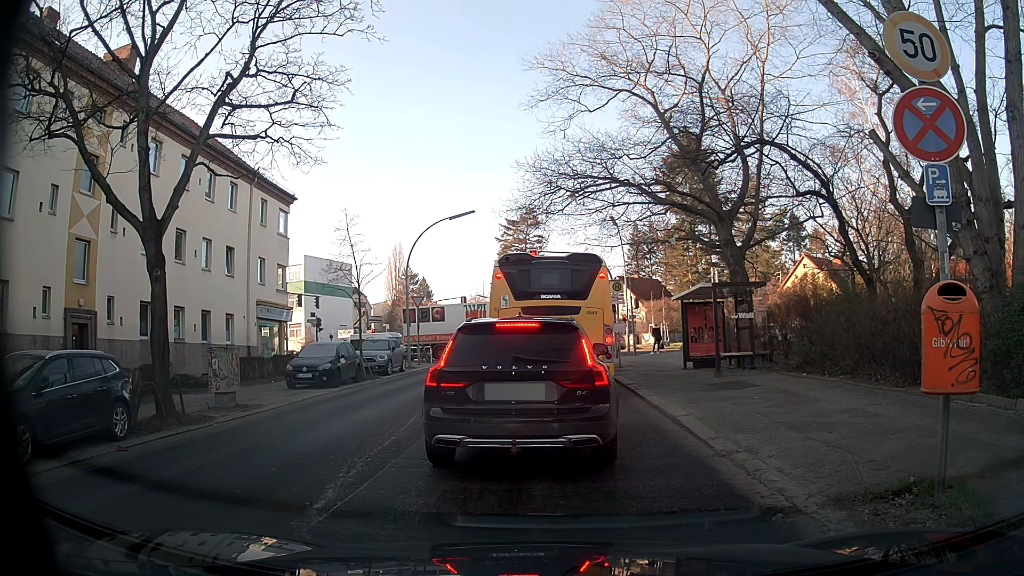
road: tertiary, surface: asphalt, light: Day
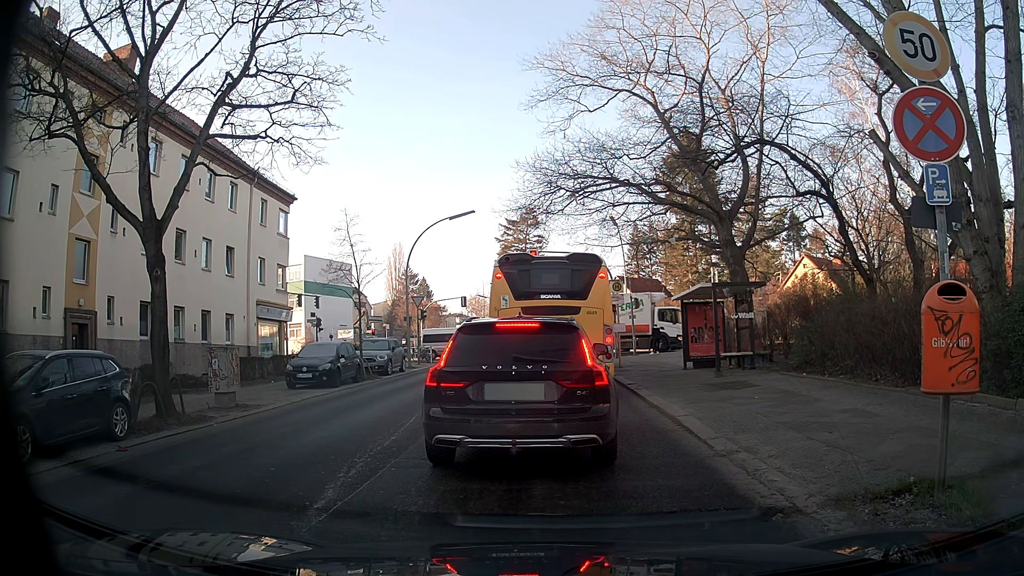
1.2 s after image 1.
(0.0, 0.0) m; 0°
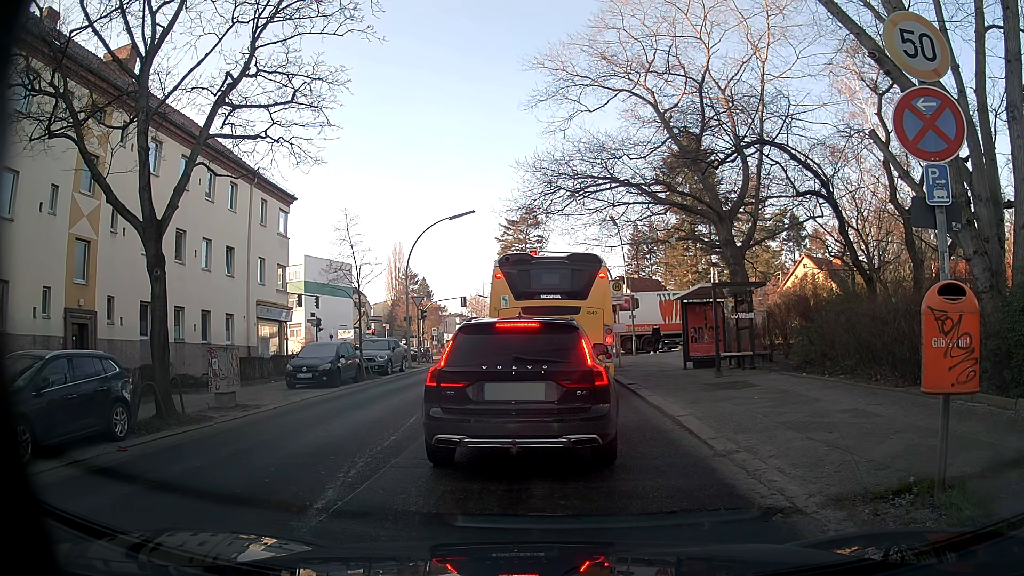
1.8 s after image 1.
(0.0, 0.0) m; 0°
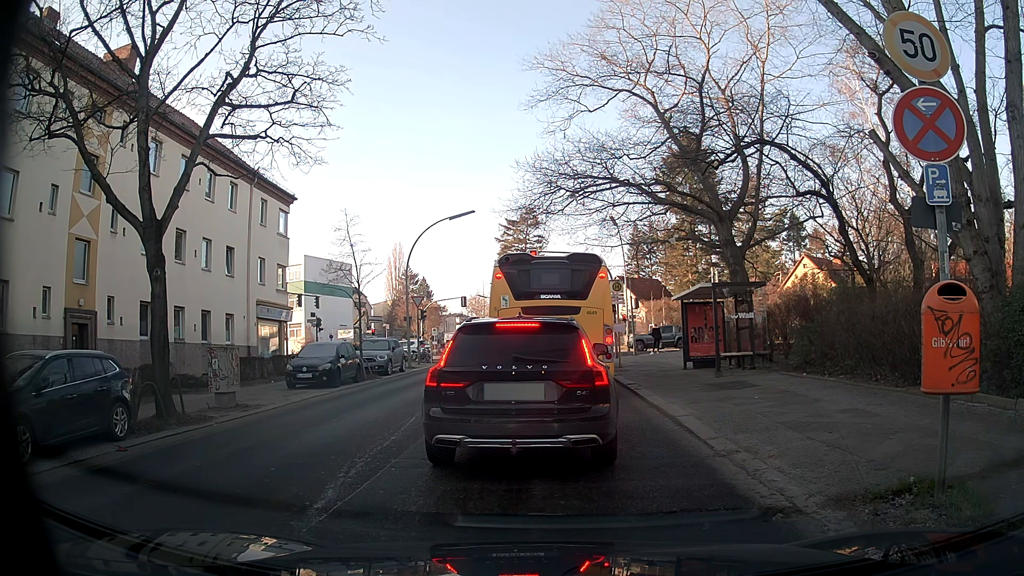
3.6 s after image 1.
(0.0, 0.0) m; 0°
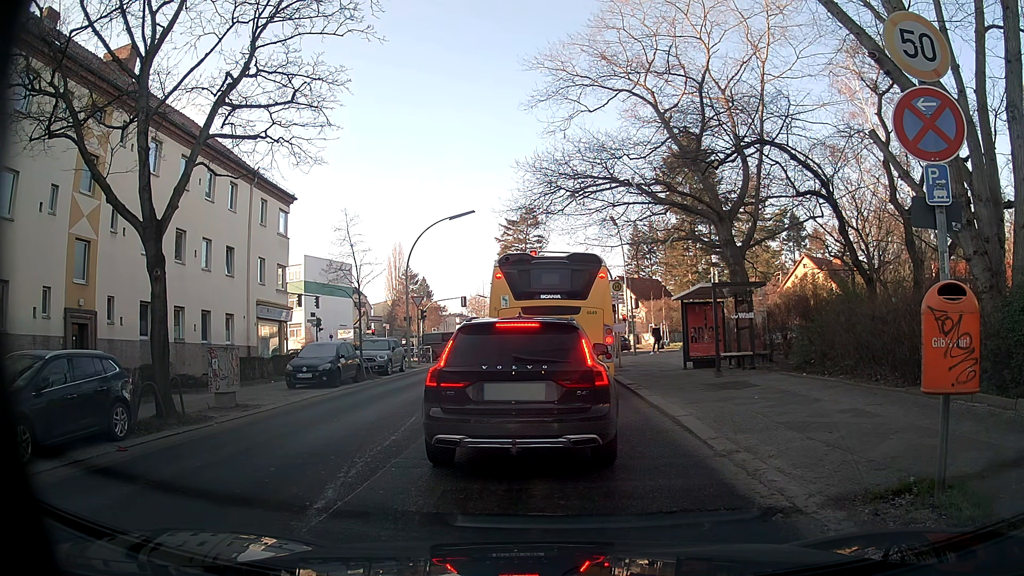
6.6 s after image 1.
(0.0, 0.0) m; 0°
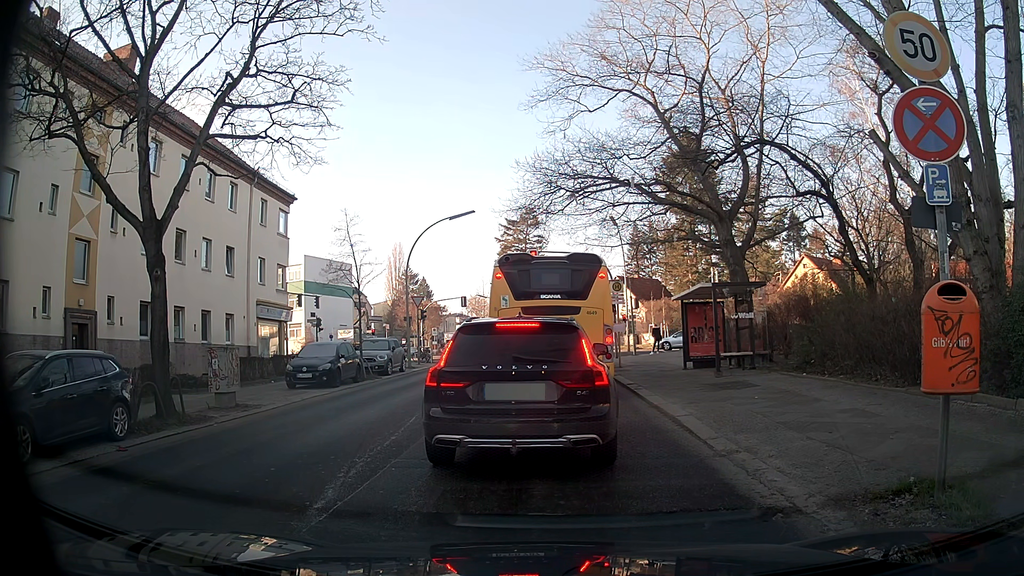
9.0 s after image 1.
(0.0, 0.0) m; 0°
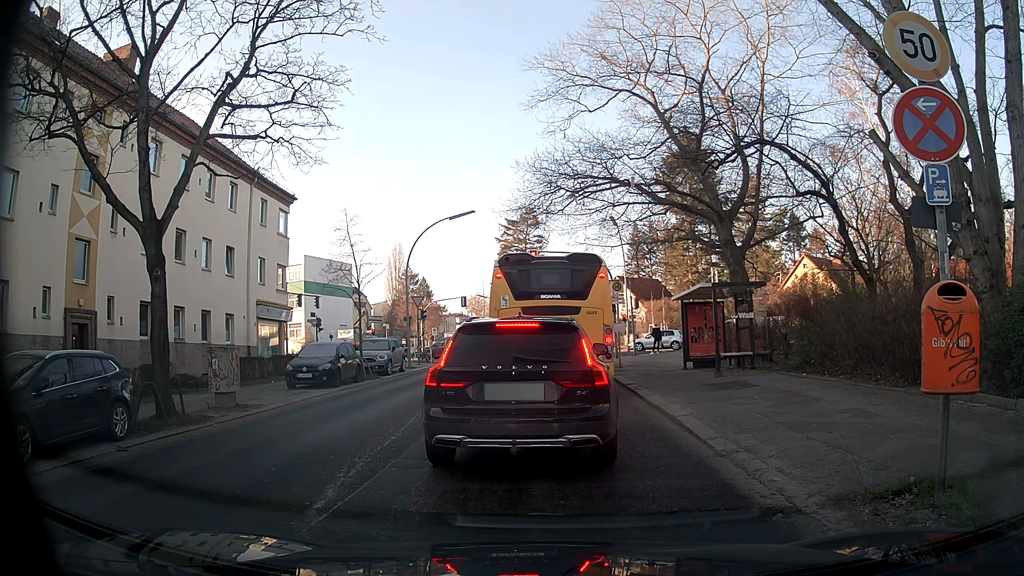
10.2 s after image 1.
(0.0, 0.0) m; 0°
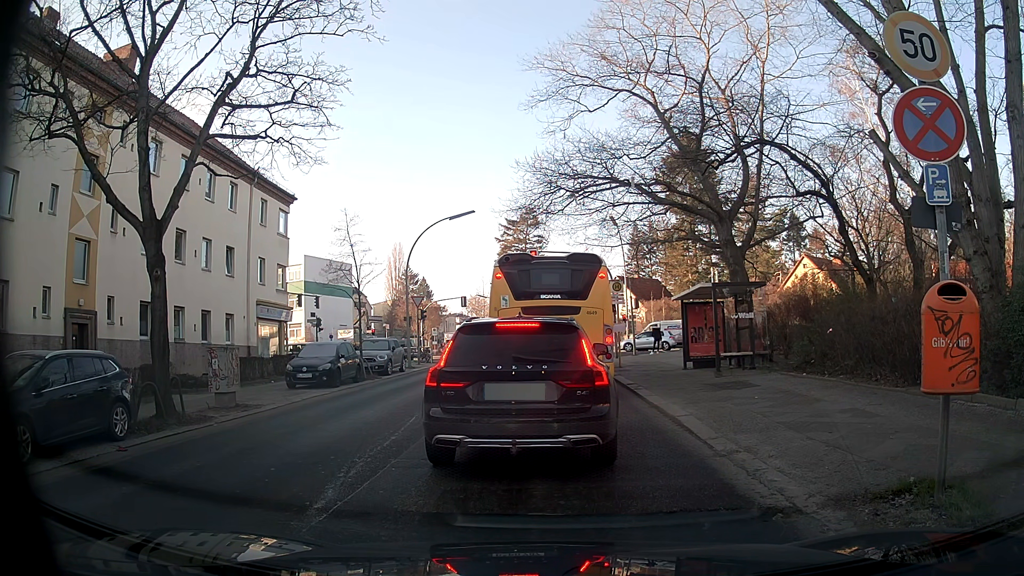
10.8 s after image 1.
(0.0, 0.0) m; 0°
